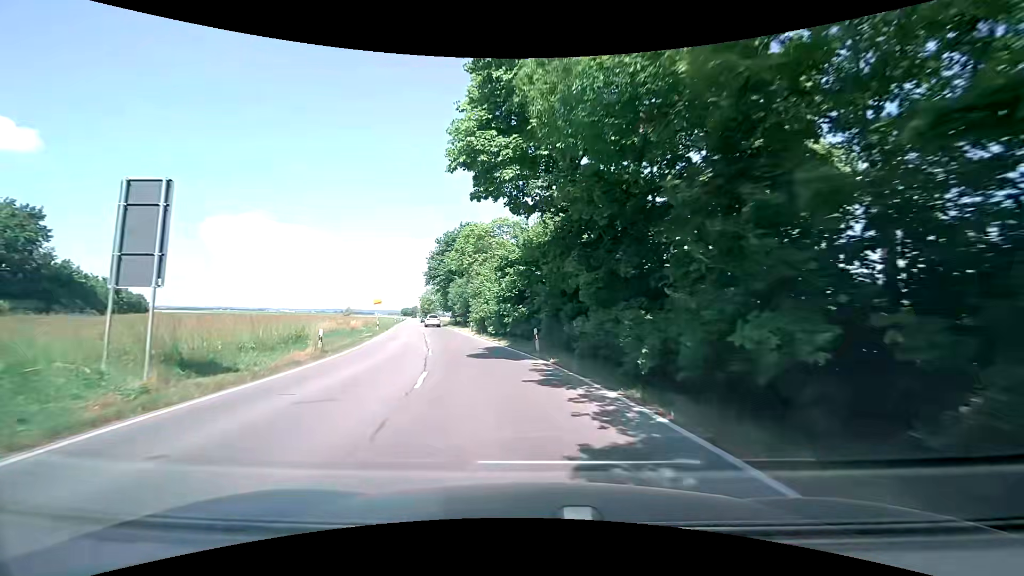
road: tertiary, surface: asphalt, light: Day
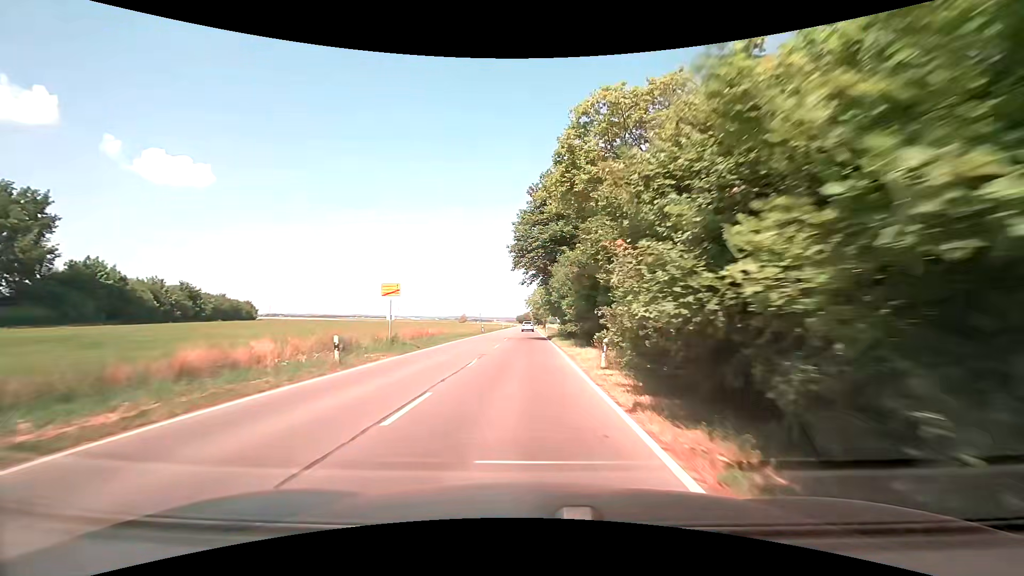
(-4.3, +30.5) m; -14°
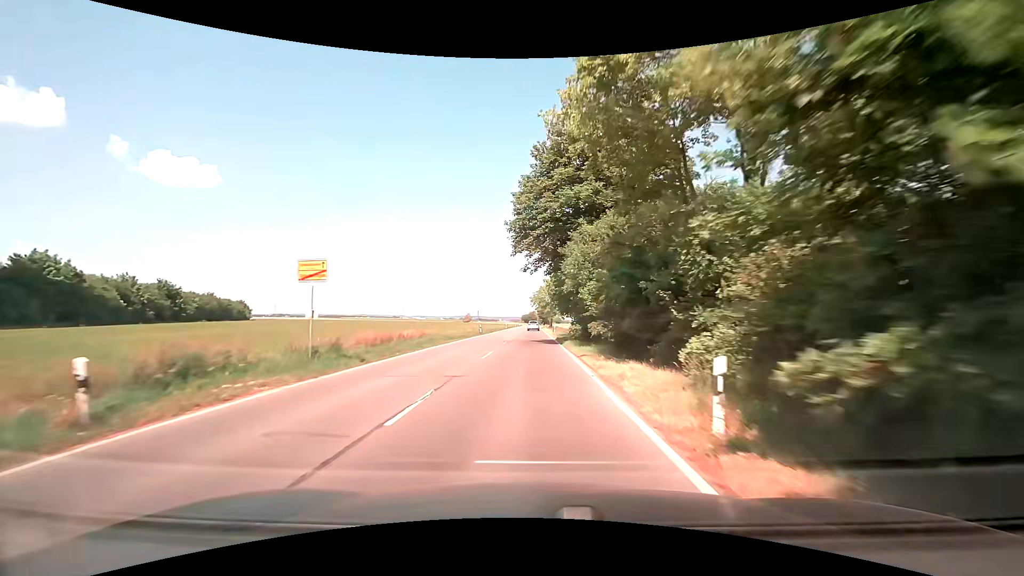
(-0.1, +9.1) m; -1°
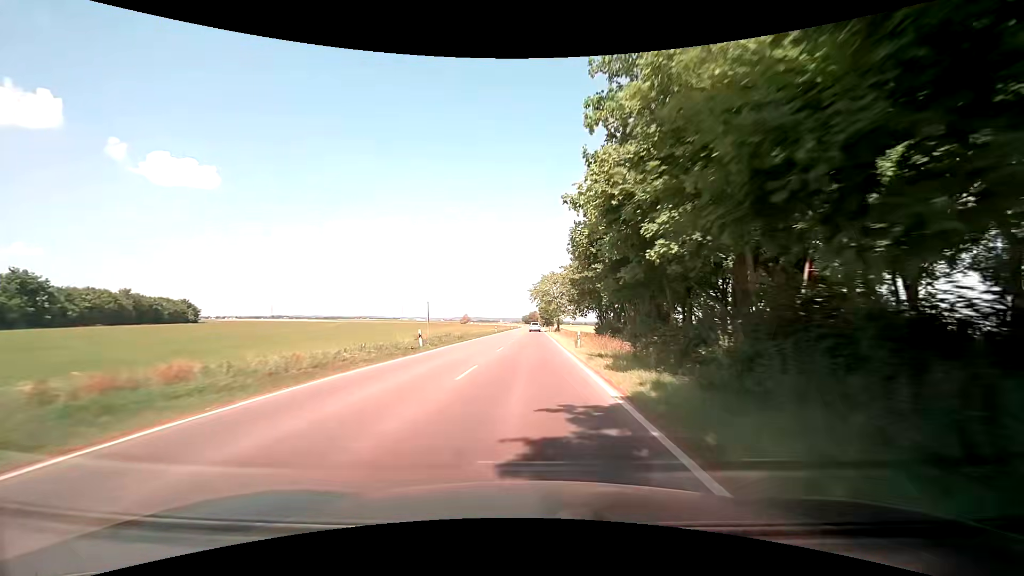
(0.0, +30.6) m; 0°
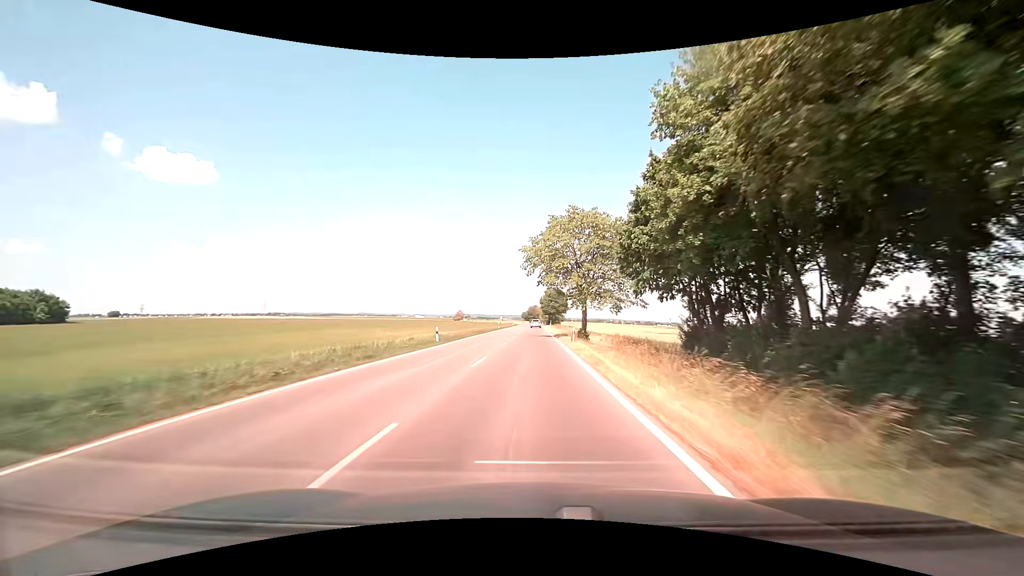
(+0.3, +46.4) m; 0°
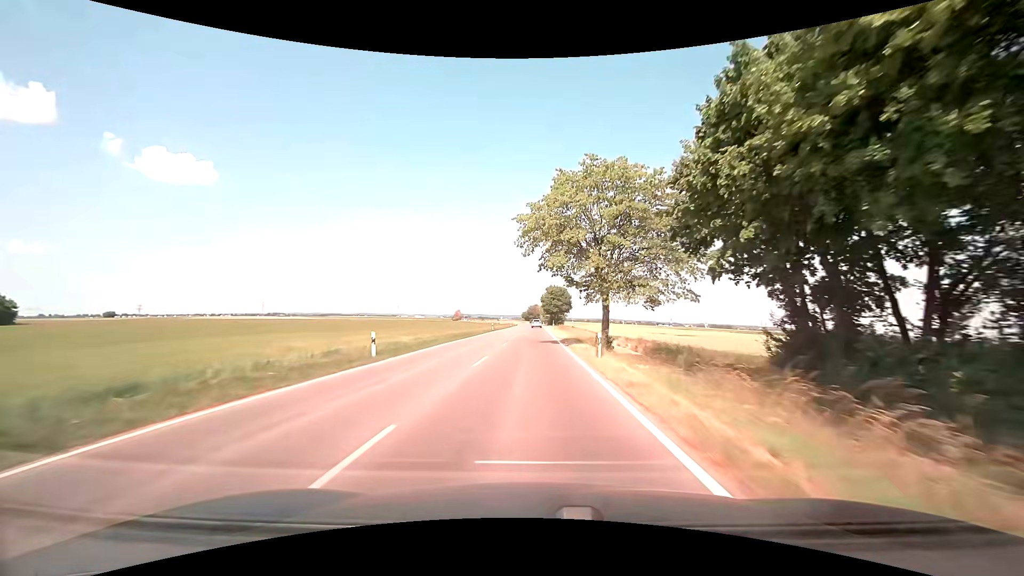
(0.0, +12.2) m; 0°
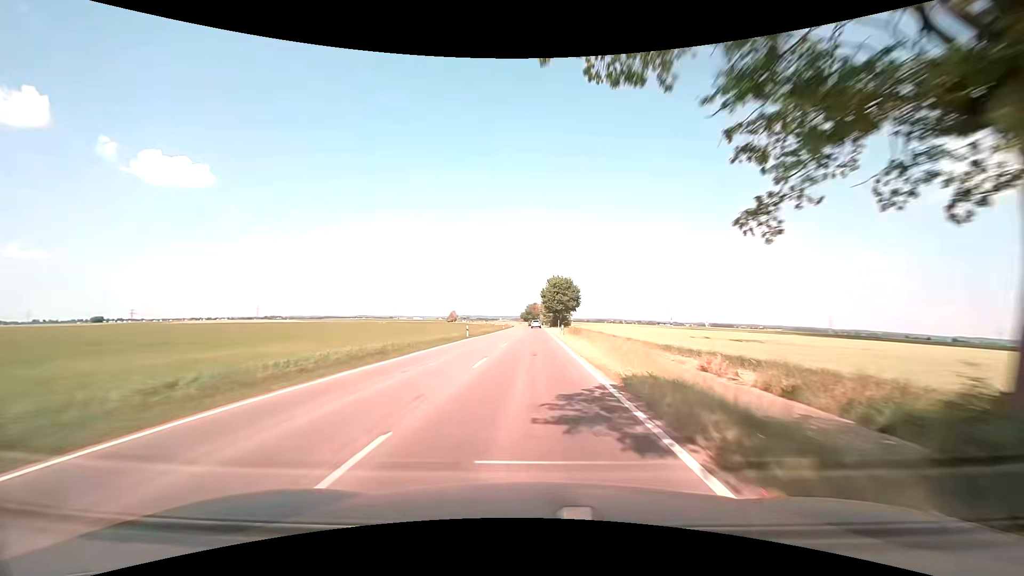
(0.0, +24.8) m; 0°
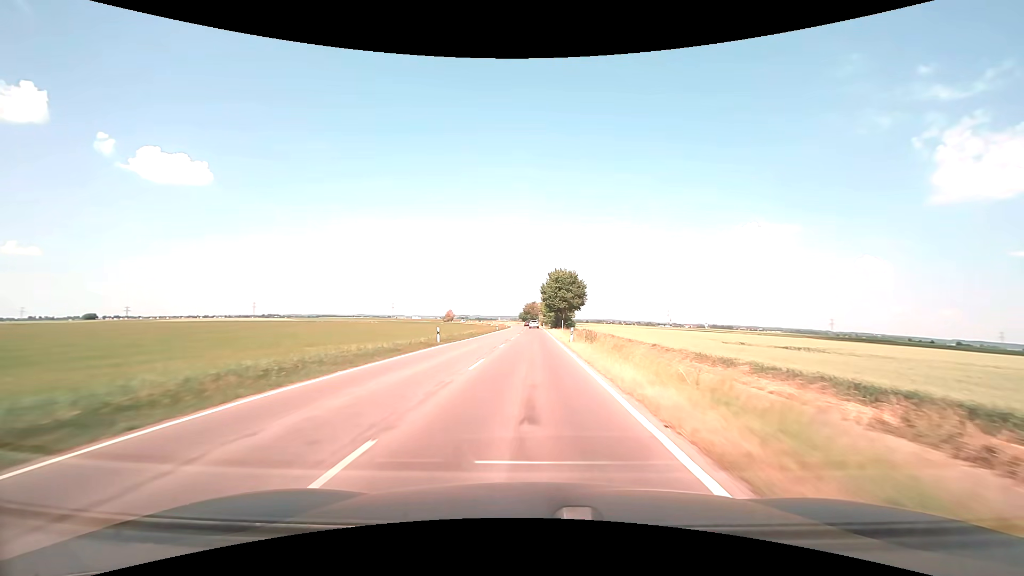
(0.0, +12.7) m; +1°
(0, +10) (0, +20) (0, +30) (0, +40) (0, +50) (0, +60) (0, +70) (0, +80) (0, +90) (-1, +100) m
